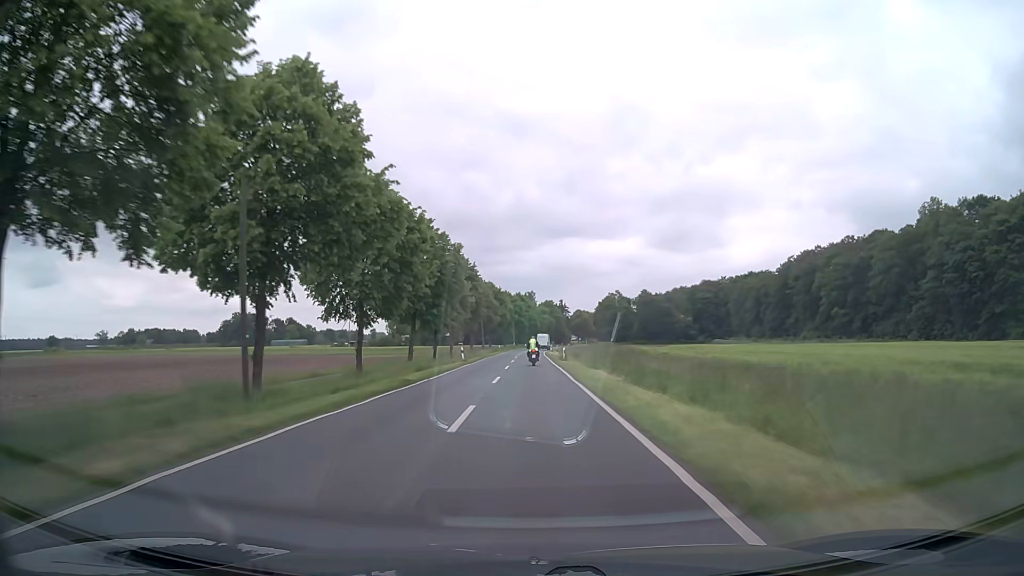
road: secondary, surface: asphalt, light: Day
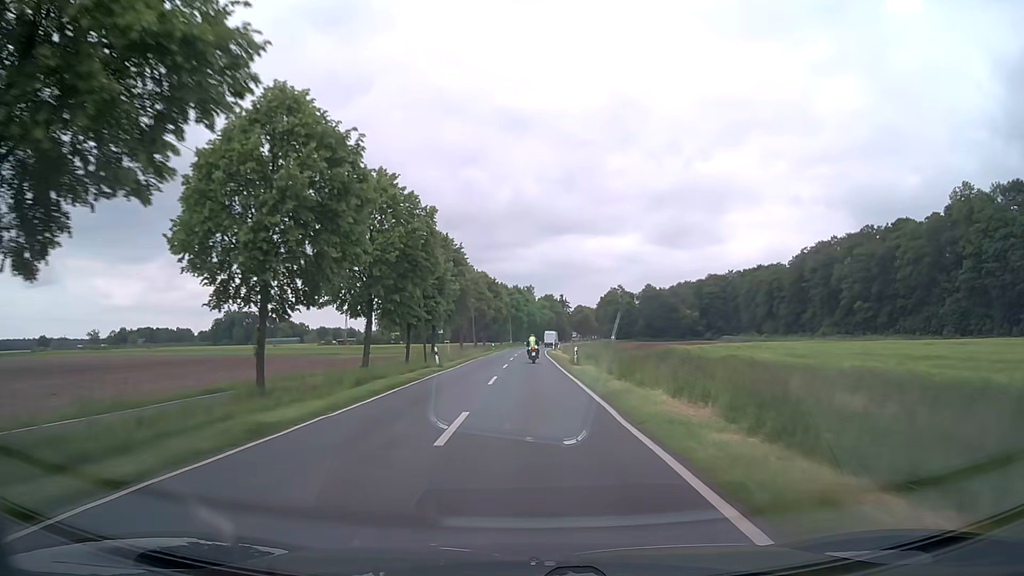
(+0.1, +13.2) m; 0°
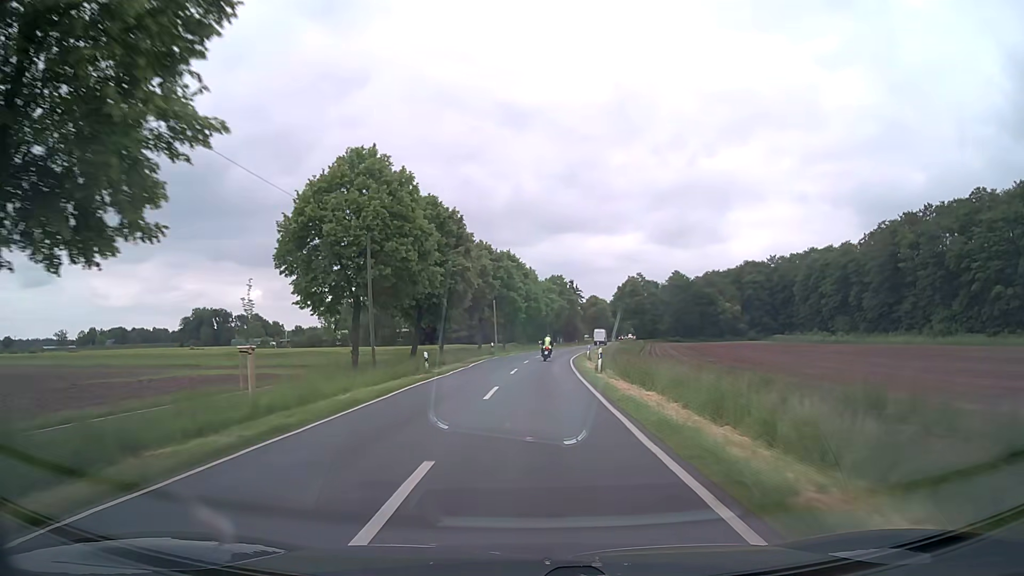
(+0.4, +53.1) m; 0°
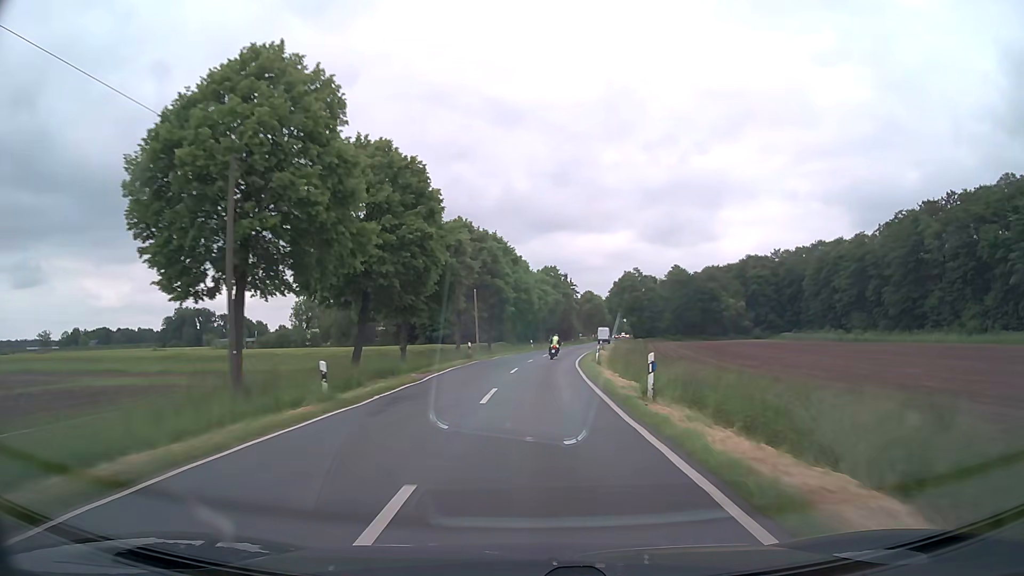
(+0.1, +13.4) m; +1°
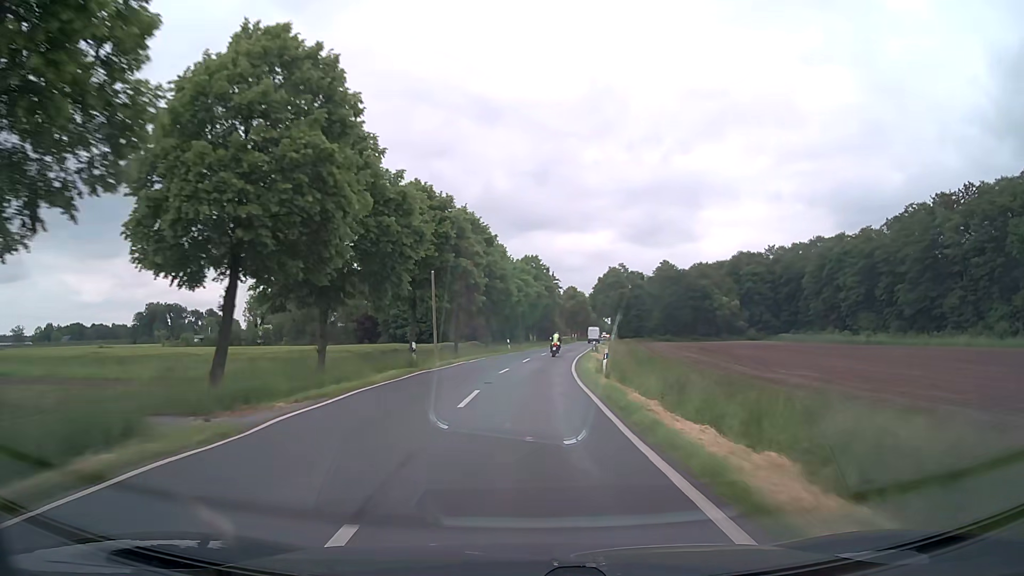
(+0.2, +13.4) m; +2°
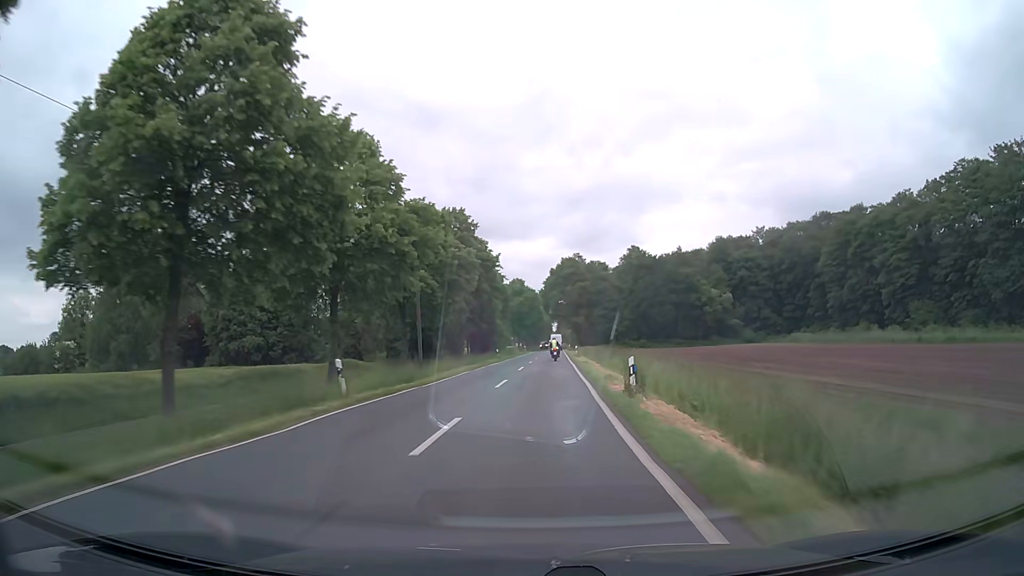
(+1.7, +40.7) m; +5°
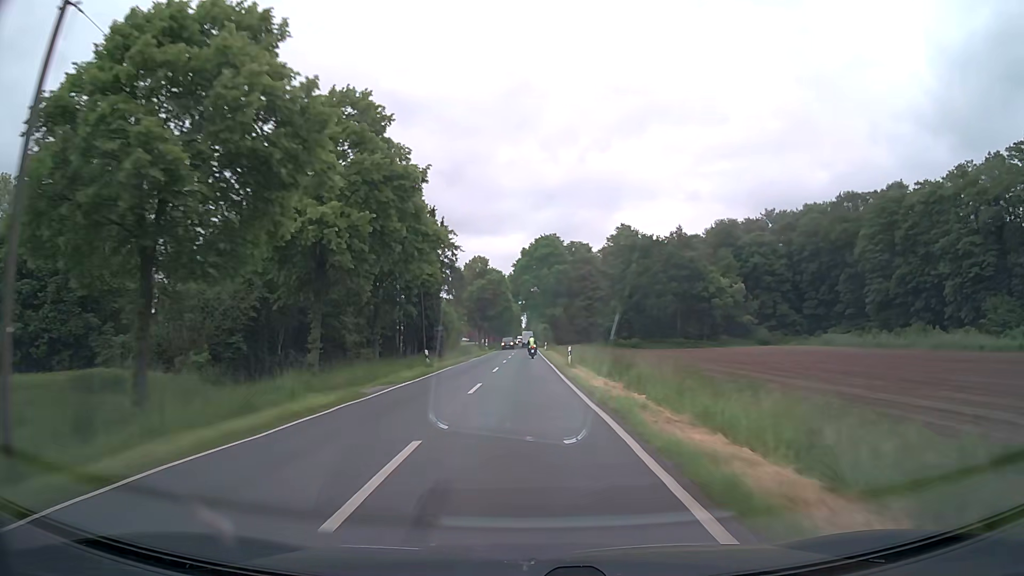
(+0.7, +27.4) m; +3°
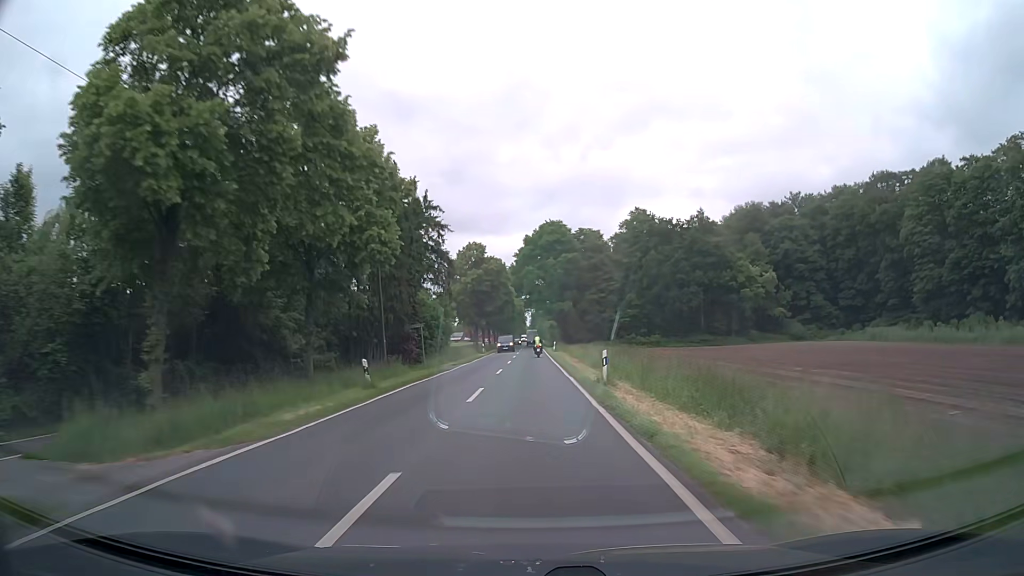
(+0.1, +13.7) m; 0°
(0, +10) (0, +20) (0, +30) (0, +40) (0, +50) (0, +60) (0, +70) (0, +80) (0, +90) (0, +100) m
